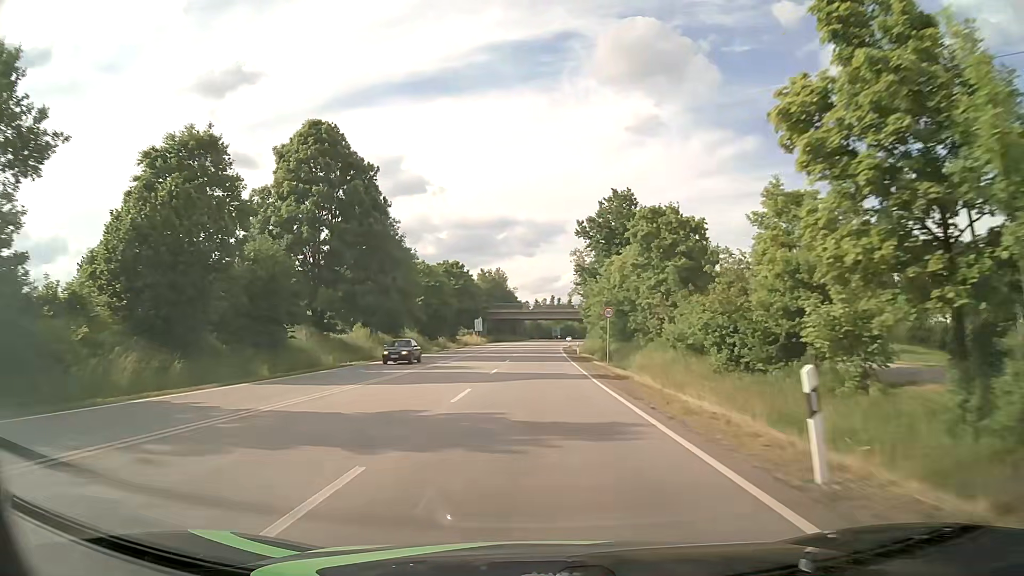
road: primary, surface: asphalt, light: Day
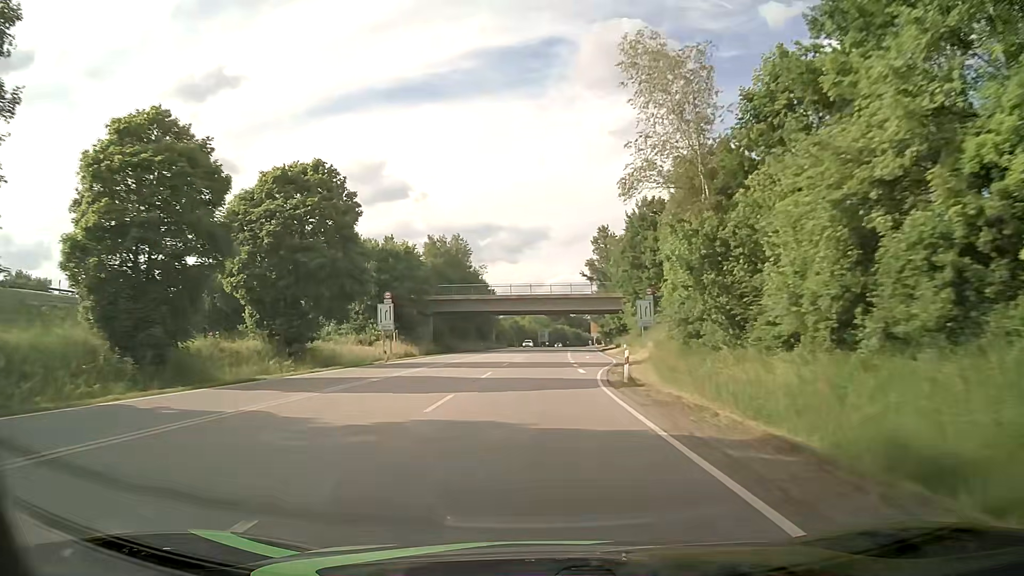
(+0.6, +62.3) m; +1°
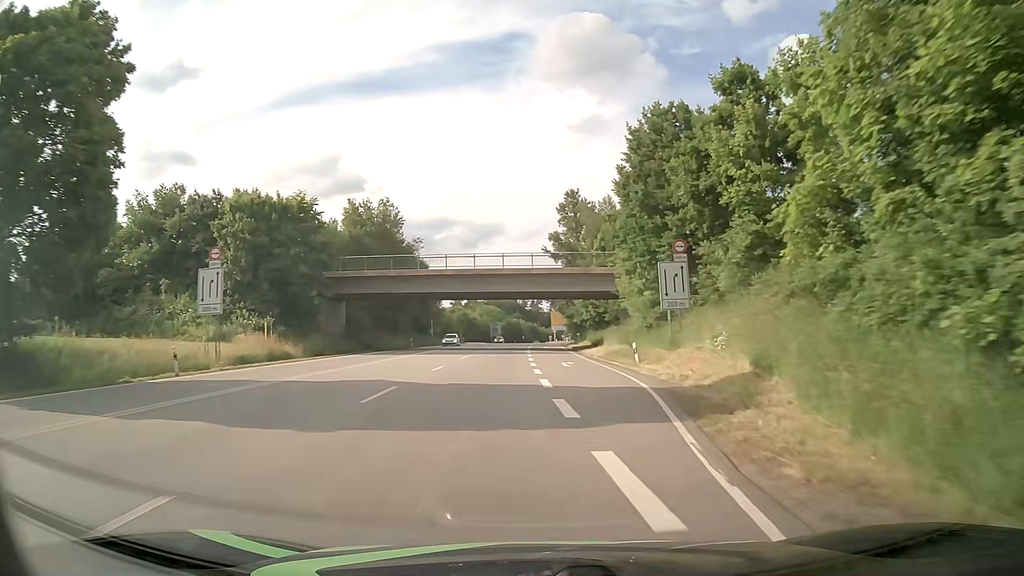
(+0.6, +23.4) m; +4°
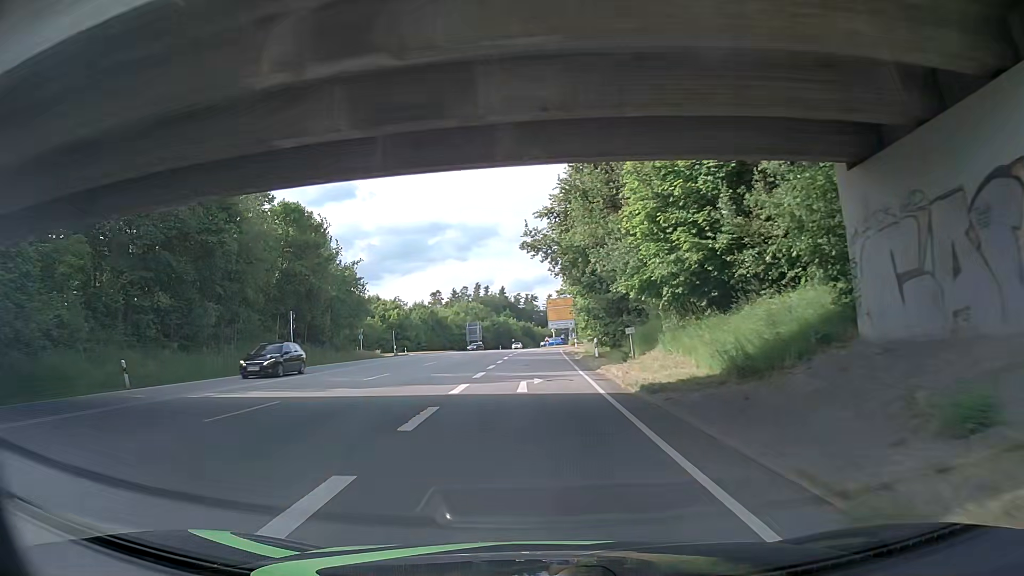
(+1.1, +49.9) m; 0°
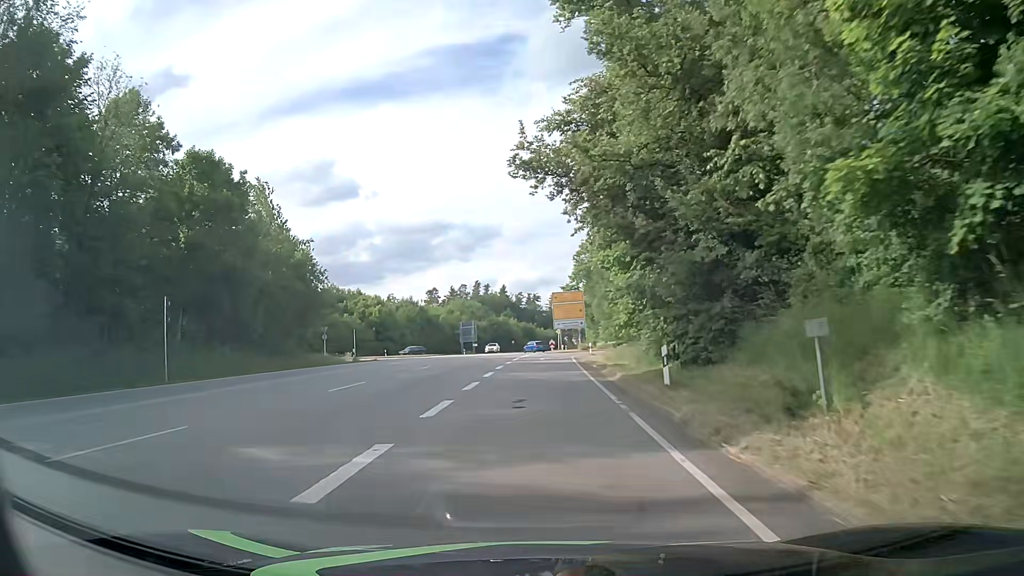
(0.0, +16.0) m; 0°
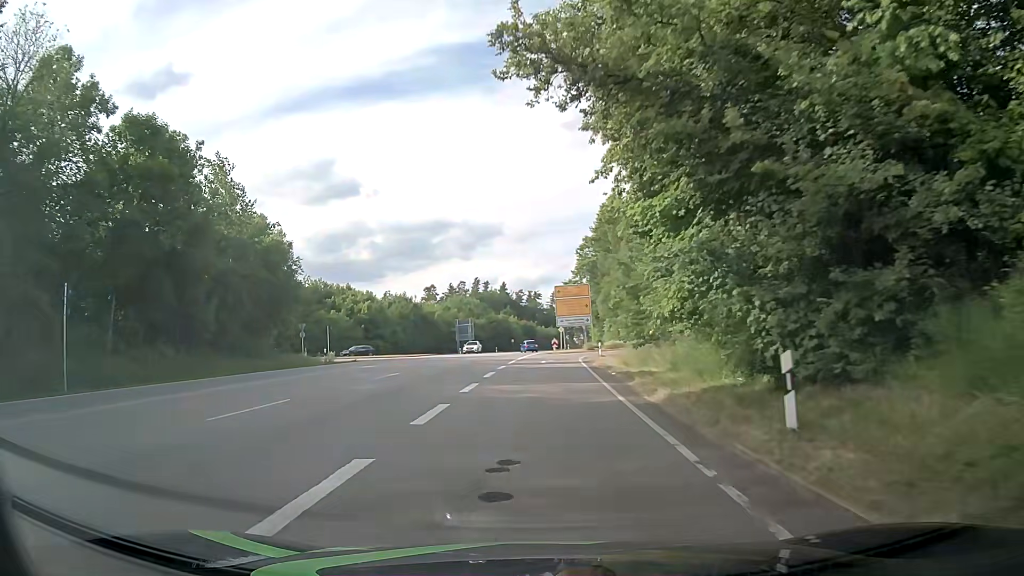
(0.0, +7.2) m; 0°
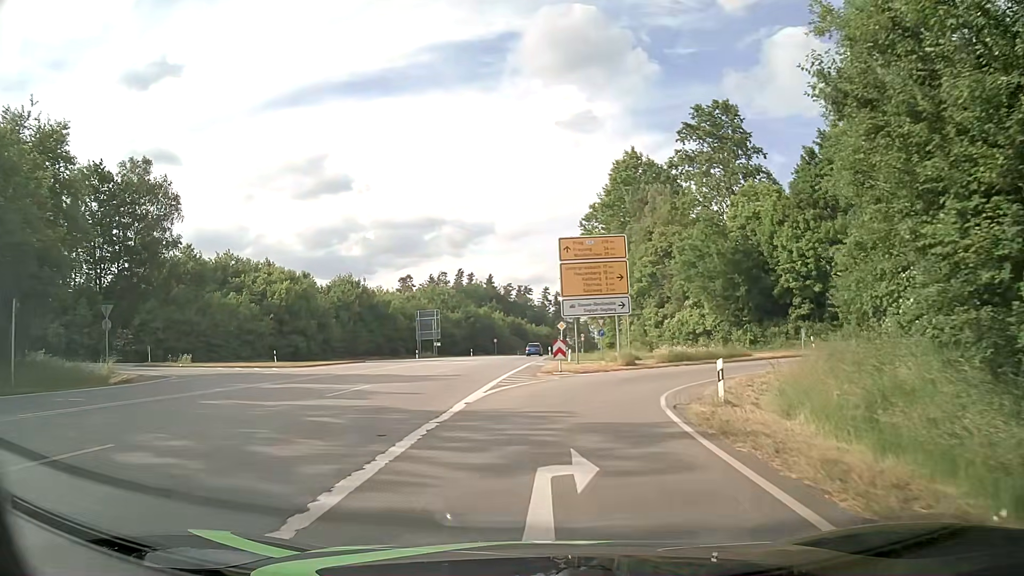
(-0.3, +31.0) m; 0°
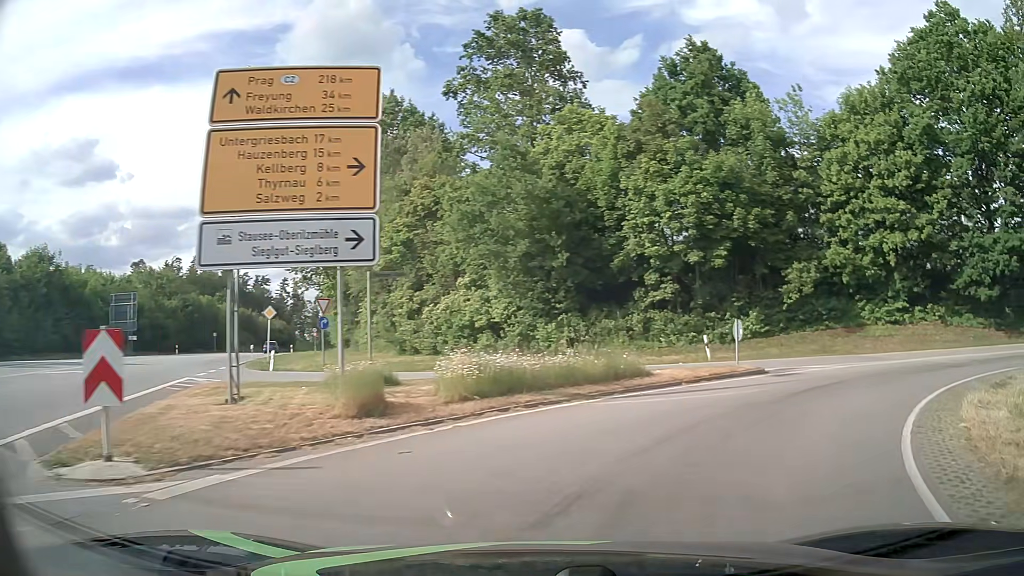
(+1.9, +20.3) m; +20°
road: primary_link
